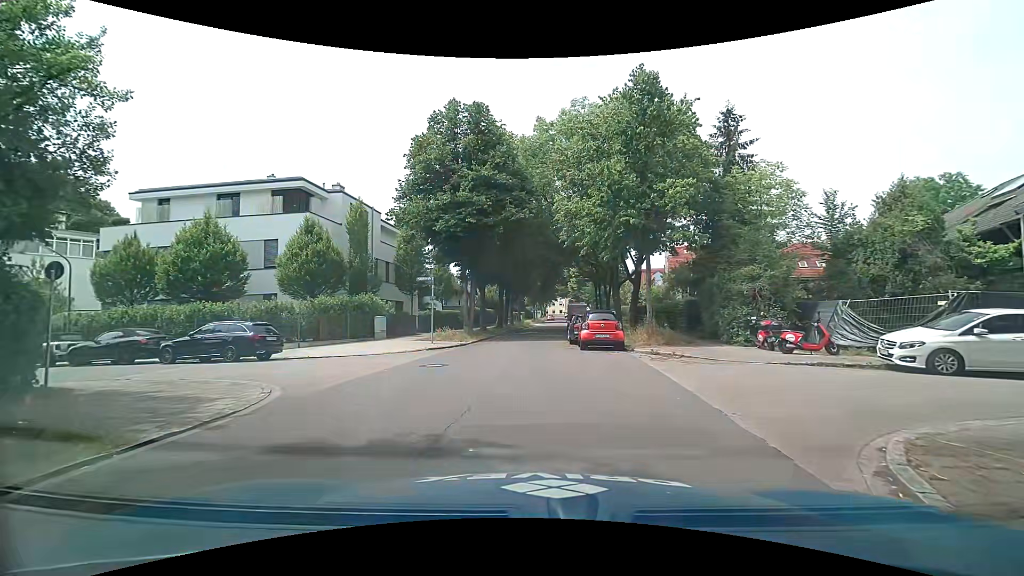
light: Day
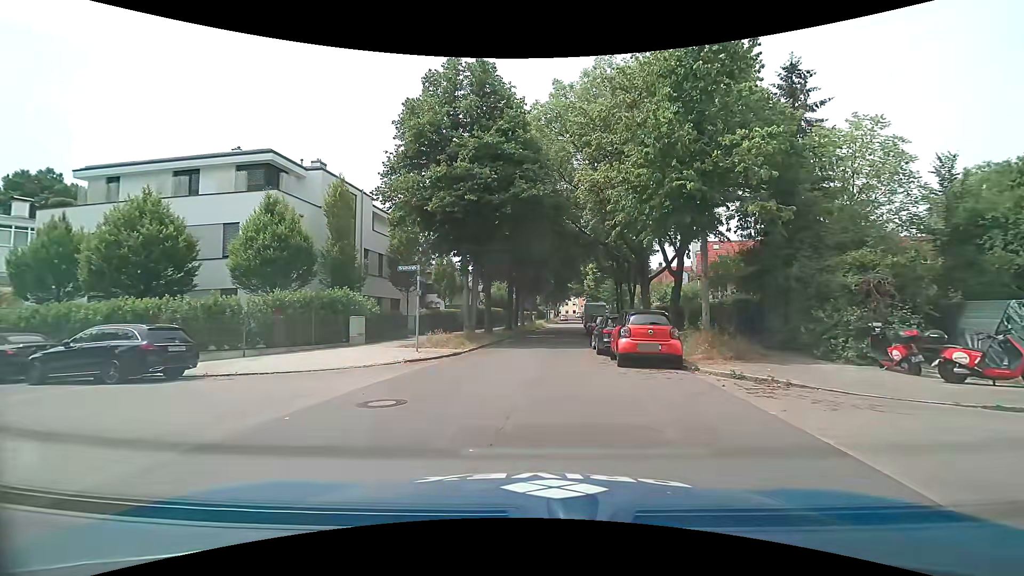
(0.0, +5.6) m; -2°
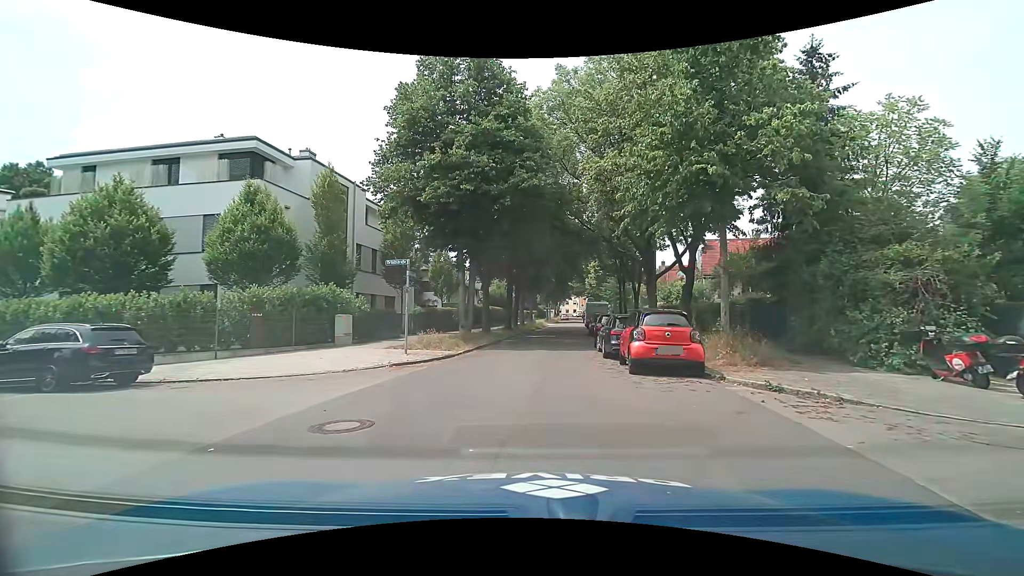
(0.0, +1.6) m; -1°
